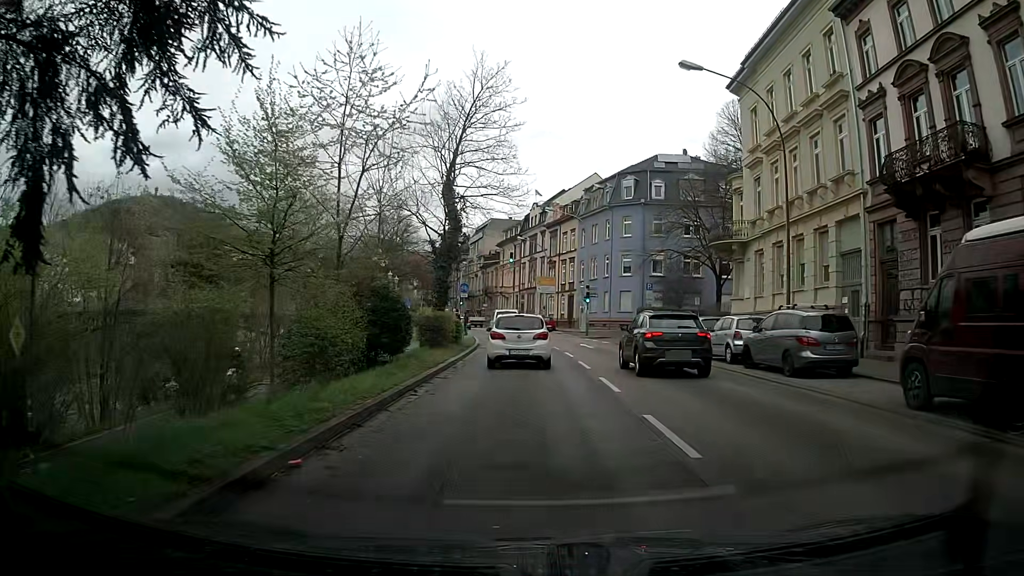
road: primary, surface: asphalt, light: Day
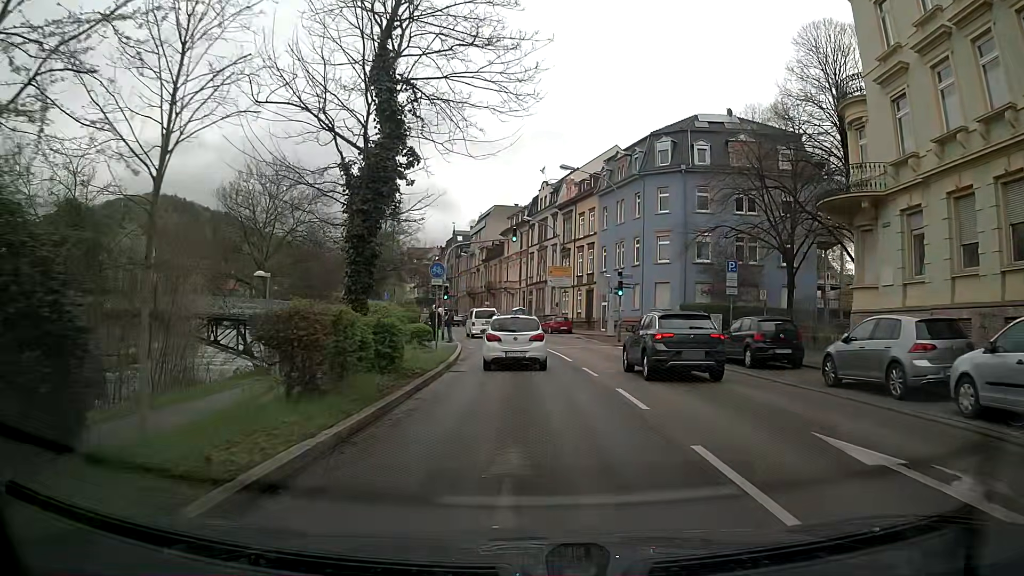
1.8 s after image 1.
(-0.2, +14.3) m; 0°
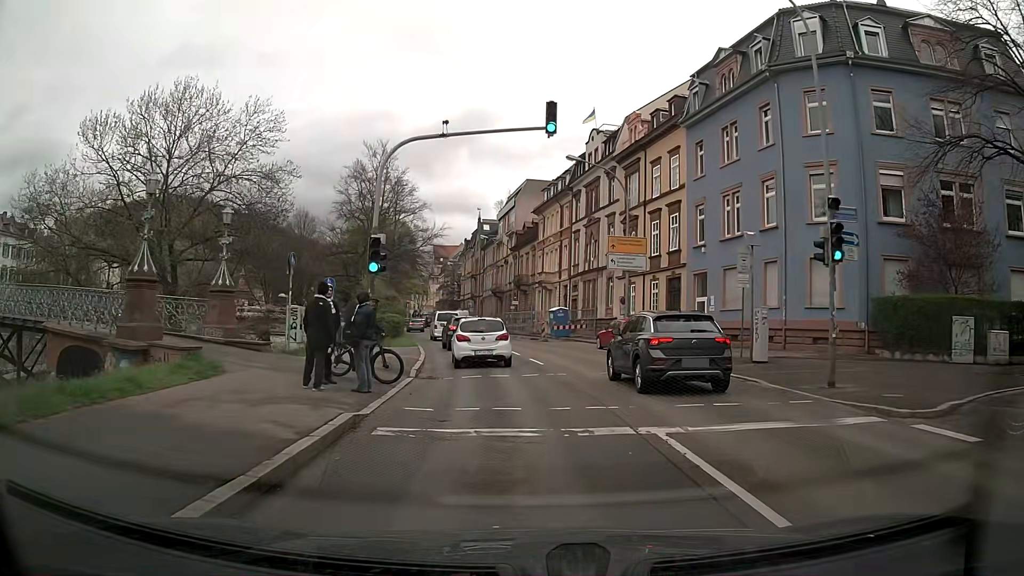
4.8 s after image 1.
(-0.9, +23.8) m; -4°
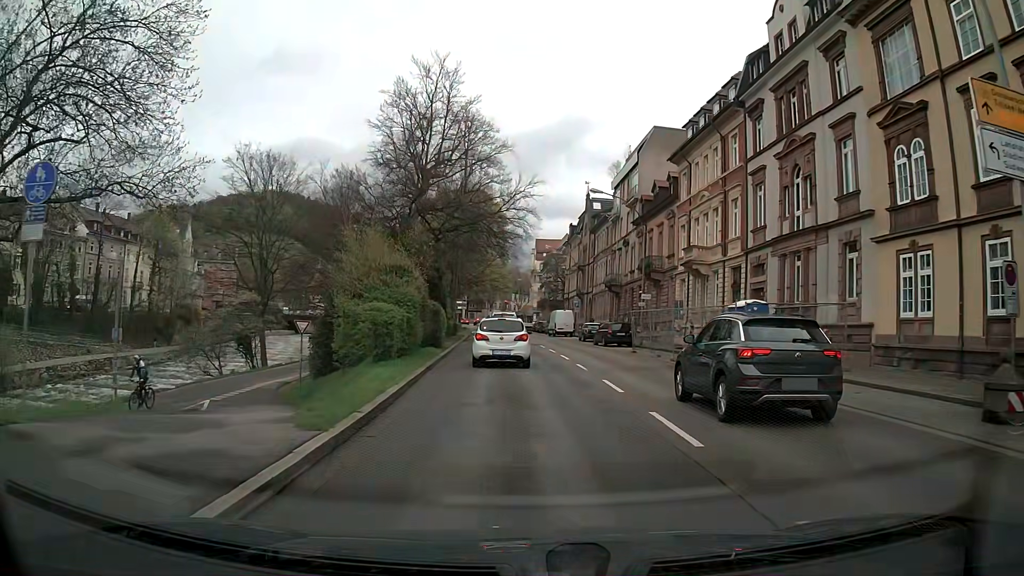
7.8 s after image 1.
(-1.7, +25.3) m; -10°
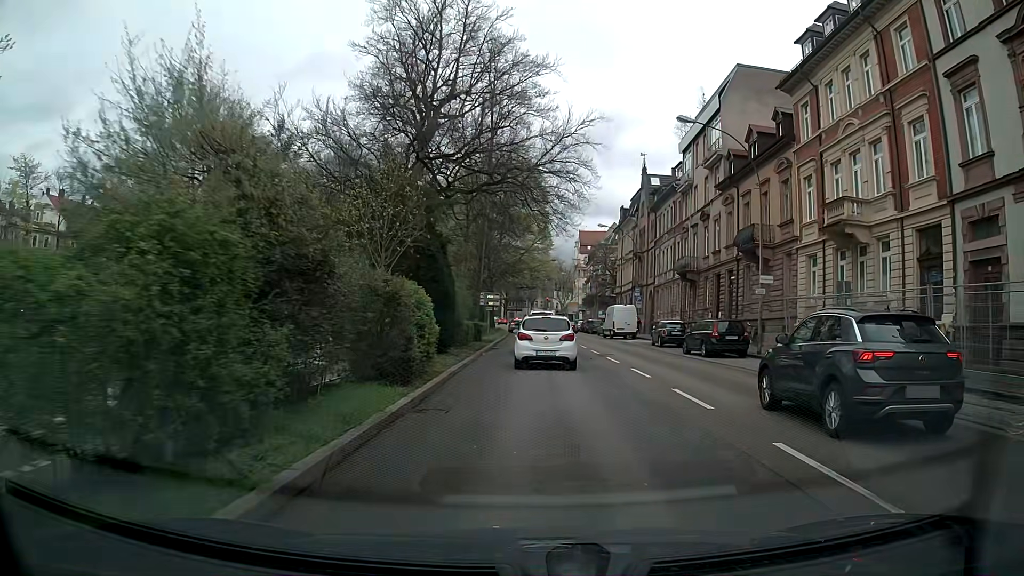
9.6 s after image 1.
(-0.4, +15.0) m; -3°
